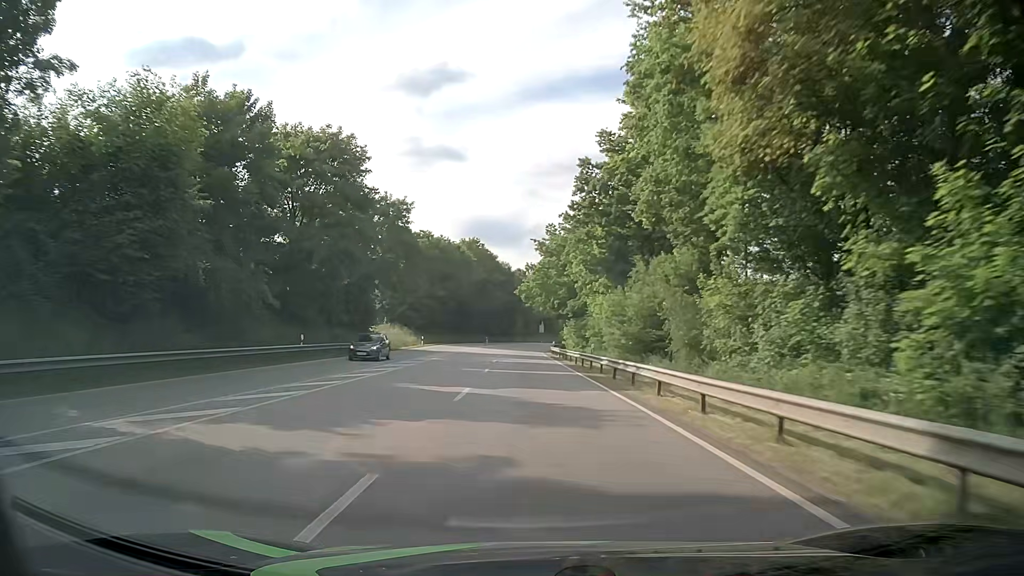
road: primary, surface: asphalt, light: Day
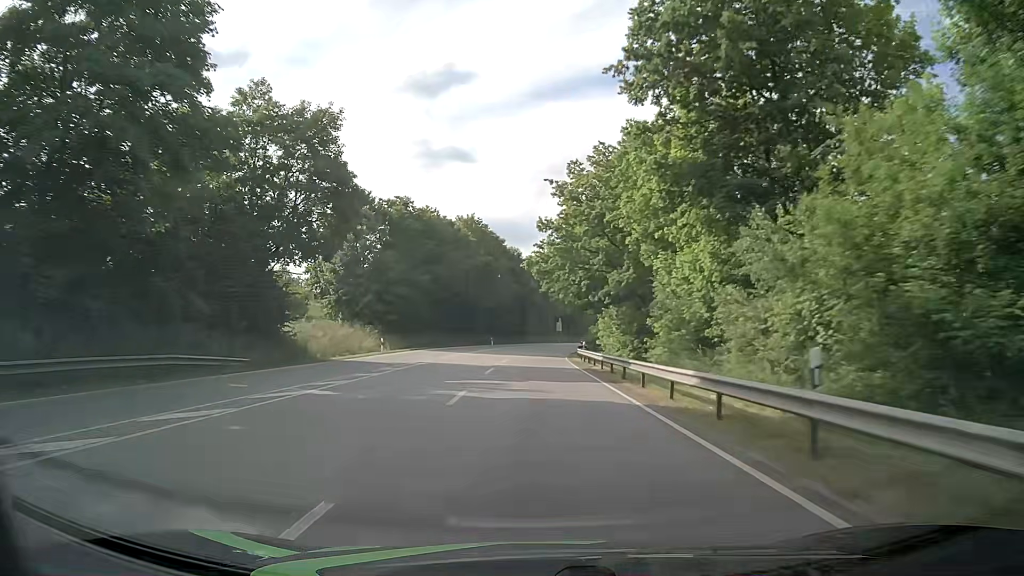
(-0.2, +25.1) m; -1°
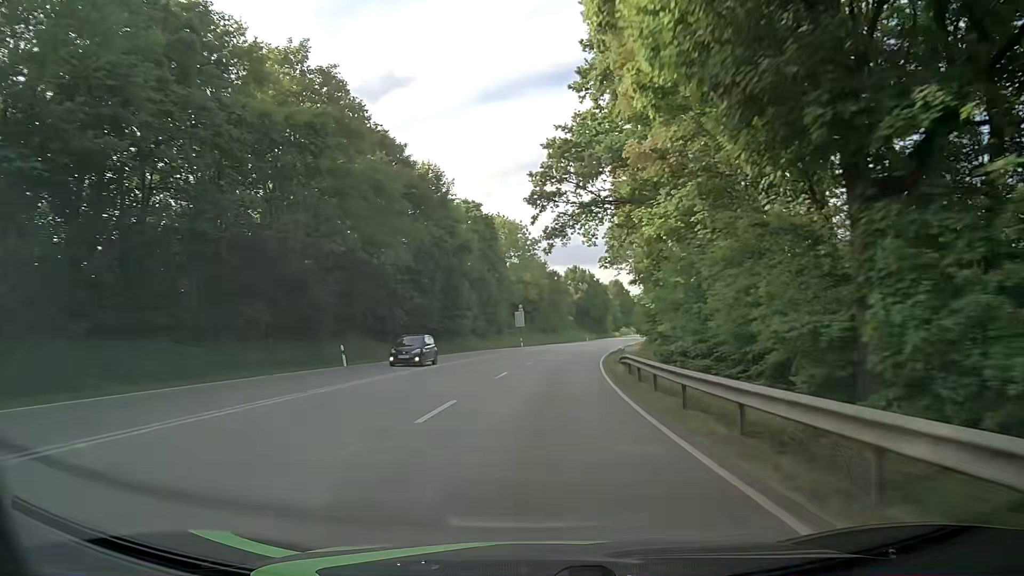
(+0.8, +62.8) m; +3°
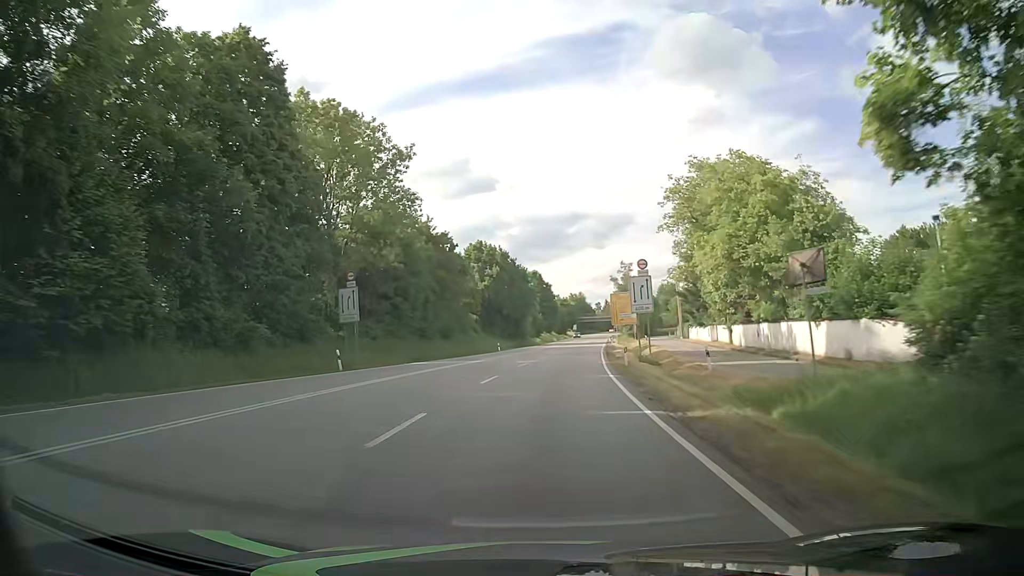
(+3.8, +50.0) m; +8°
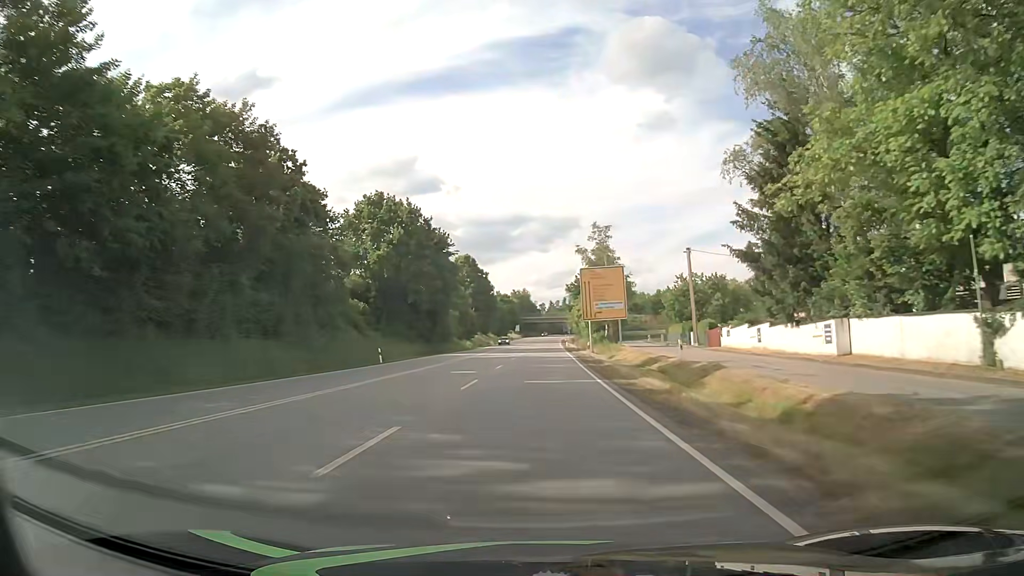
(+1.8, +37.4) m; +5°
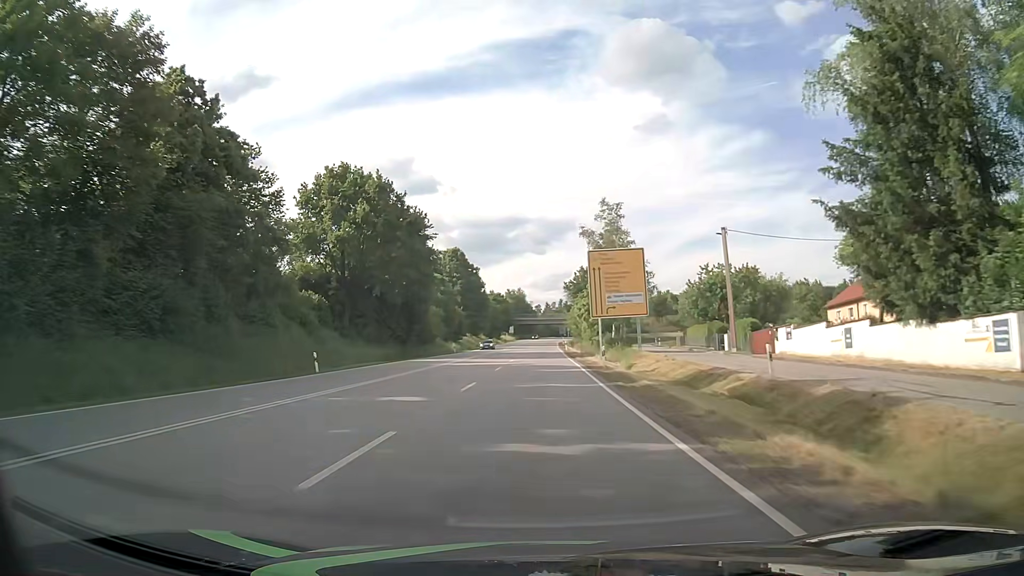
(+0.1, +12.5) m; +1°
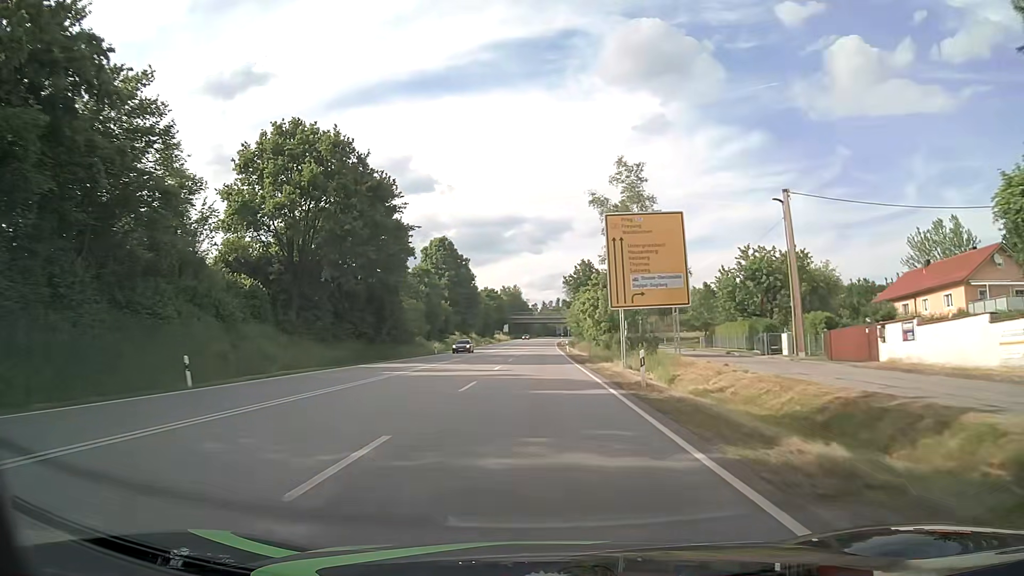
(0.0, +12.5) m; 0°
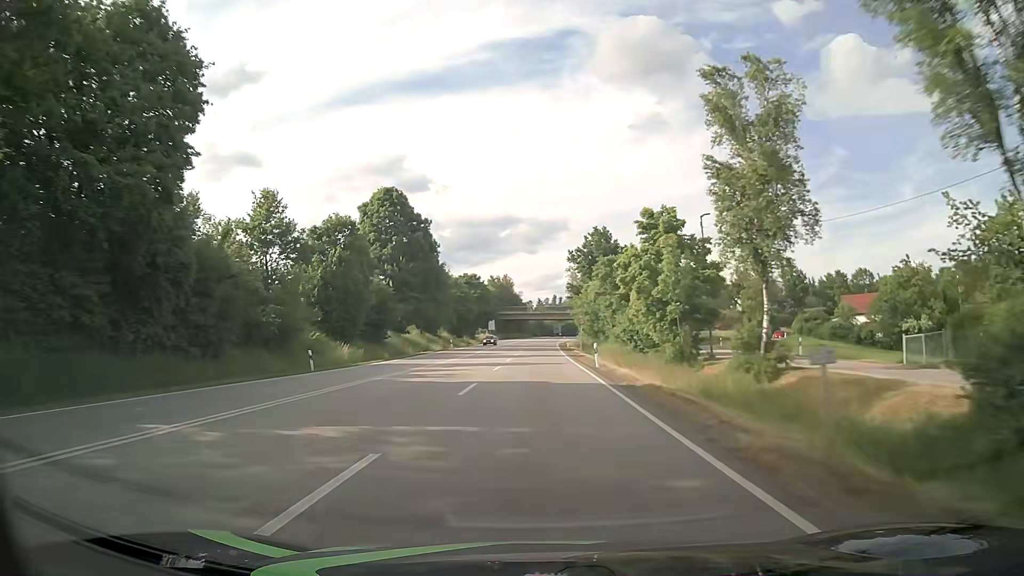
(+0.2, +37.5) m; +1°
(0, +10) (0, +20) (0, +30) (0, +40) (0, +50) (0, +60) (0, +70) (+1, +80) (+1, +90) (+1, +100) m
